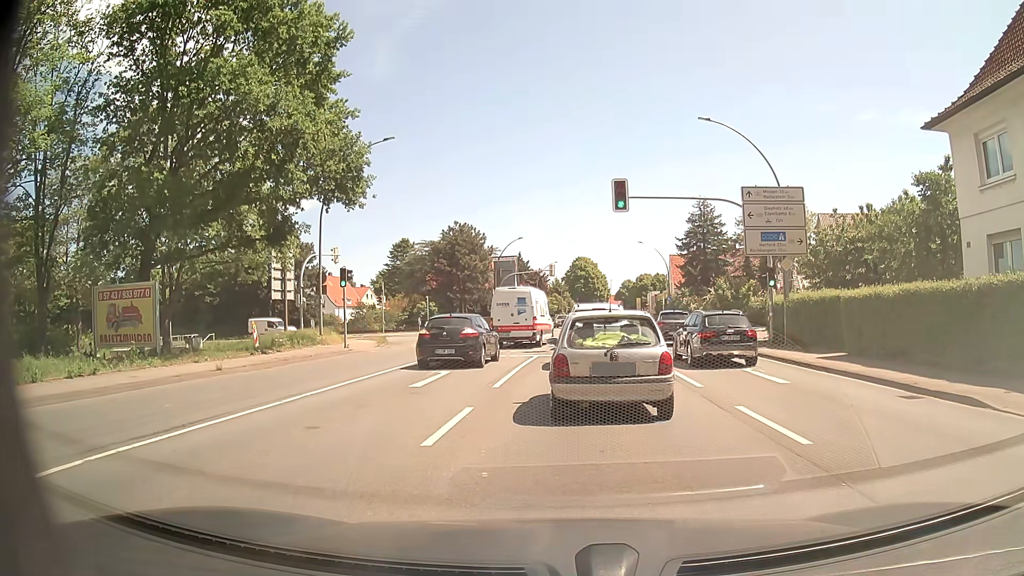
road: primary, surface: asphalt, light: Day
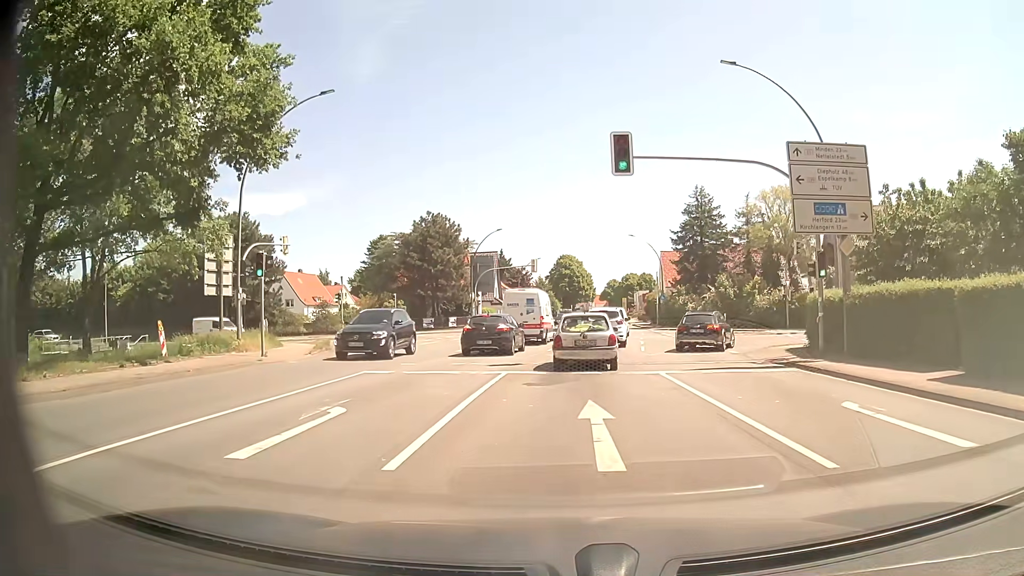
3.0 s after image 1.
(-0.1, +7.6) m; -1°
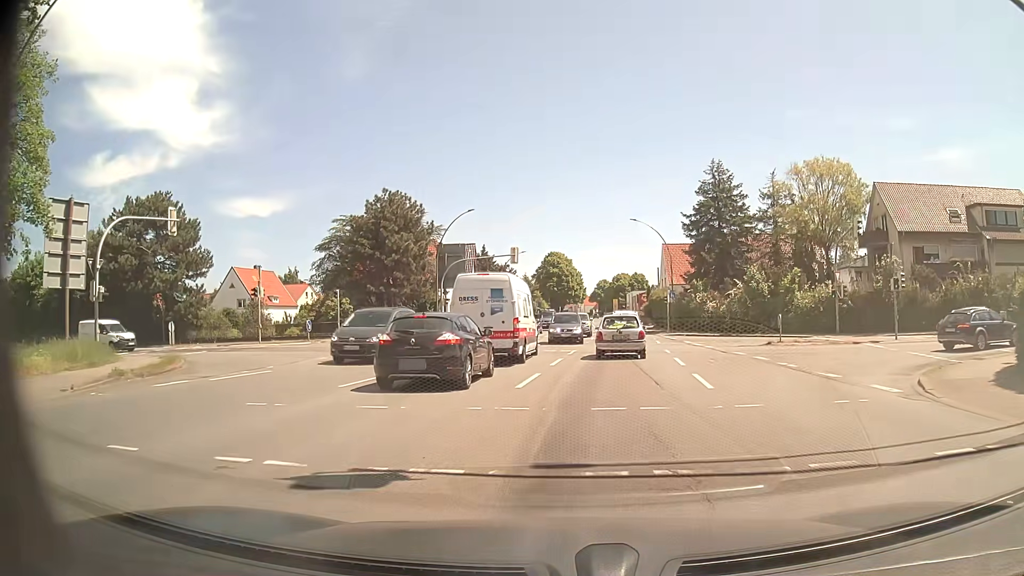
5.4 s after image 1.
(+0.2, +13.6) m; +1°
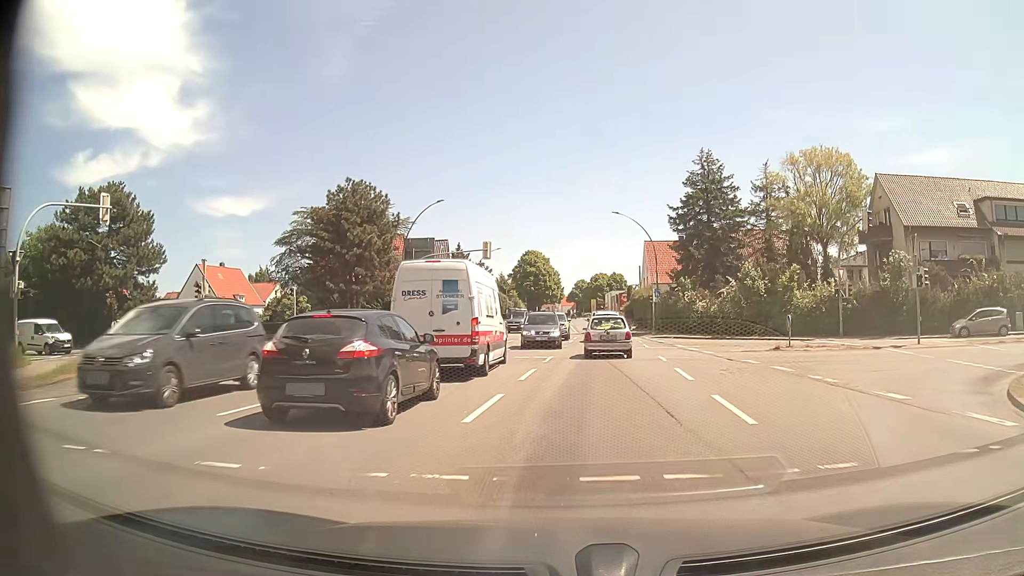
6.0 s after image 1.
(+0.1, +4.4) m; +2°
(0, +10) (+1, +20) (+2, +30) (+3, +40) (+3, +50) (+3, +60) (+4, +70) (+4, +80) (+4, +90) (+4, +100) m
